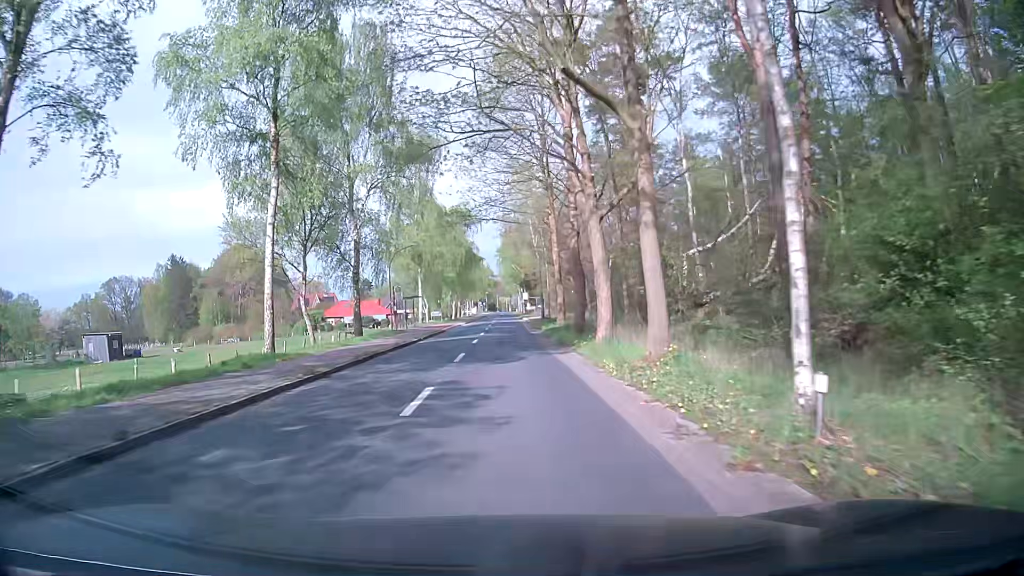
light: Day
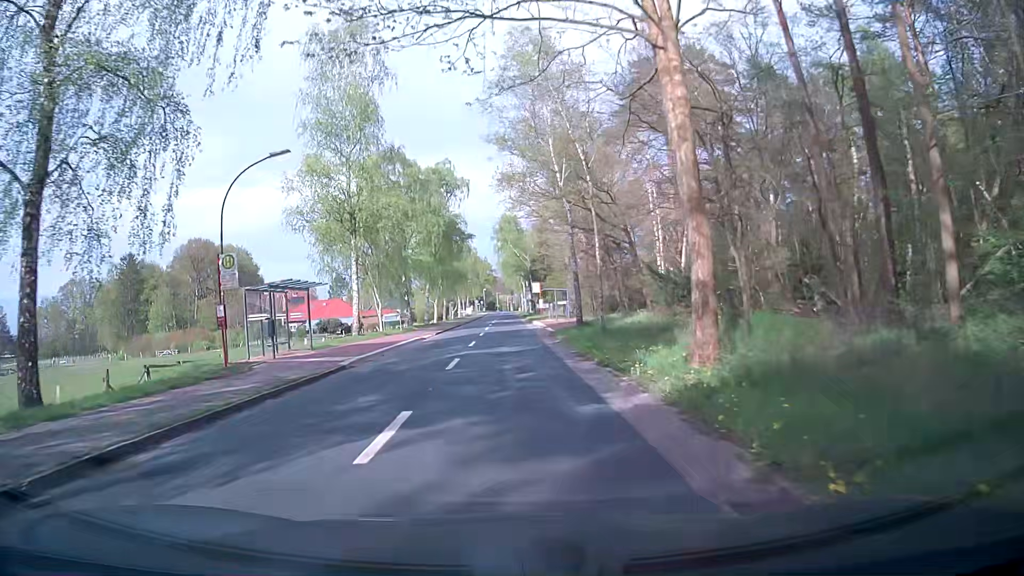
(-0.1, +29.6) m; 0°
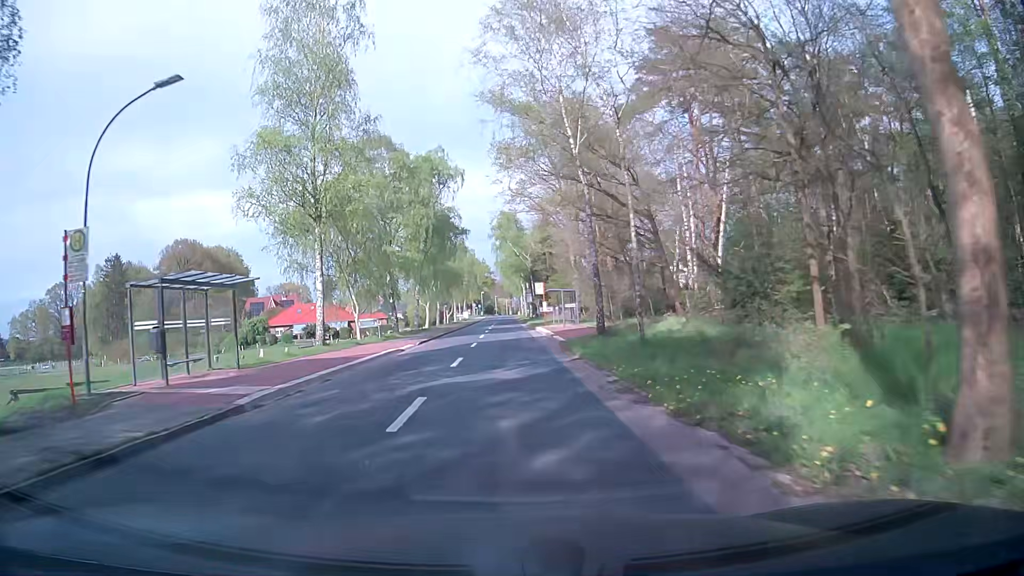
(0.0, +7.3) m; 0°
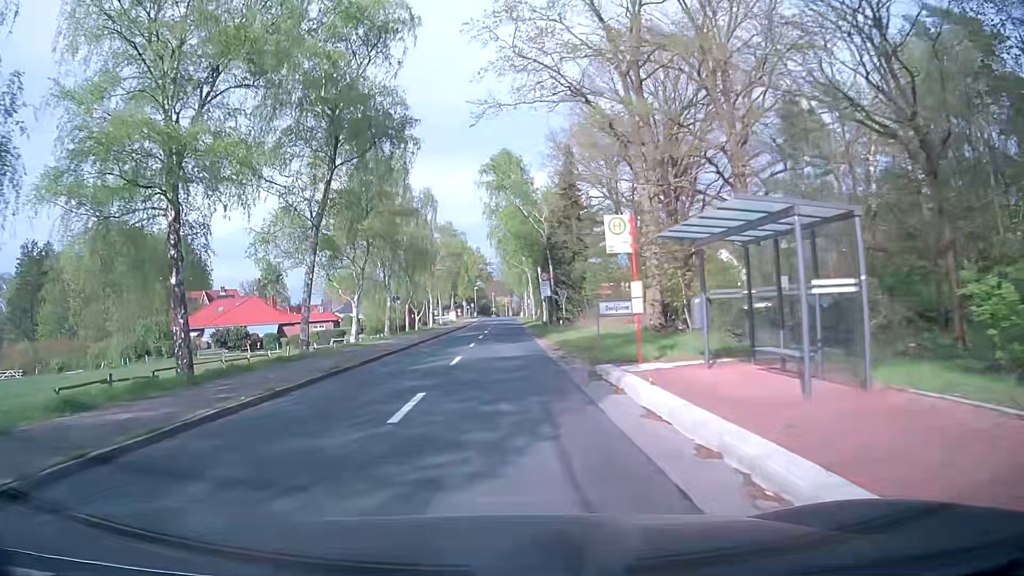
(+0.2, +35.5) m; 0°
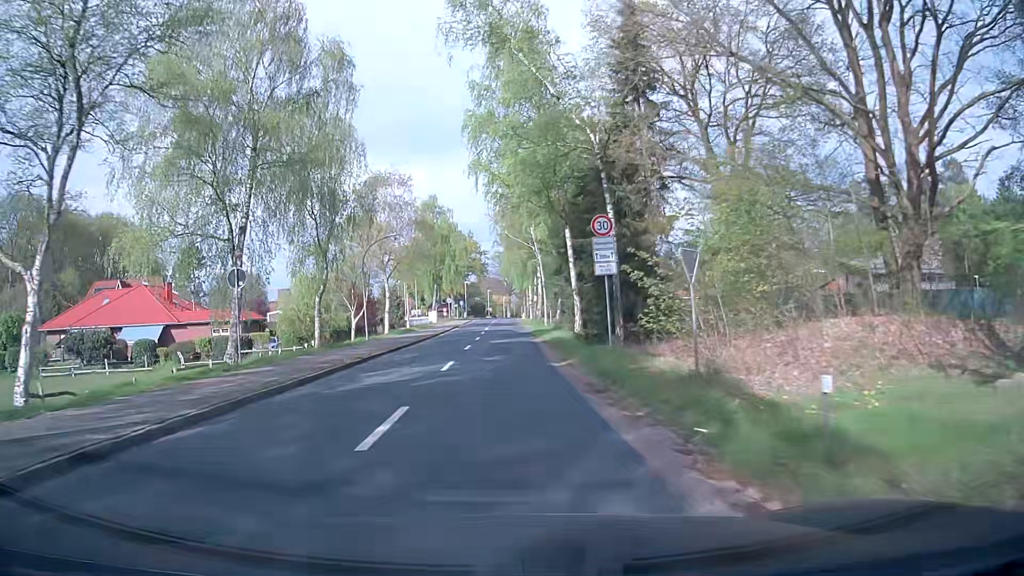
(+0.3, +28.5) m; +1°
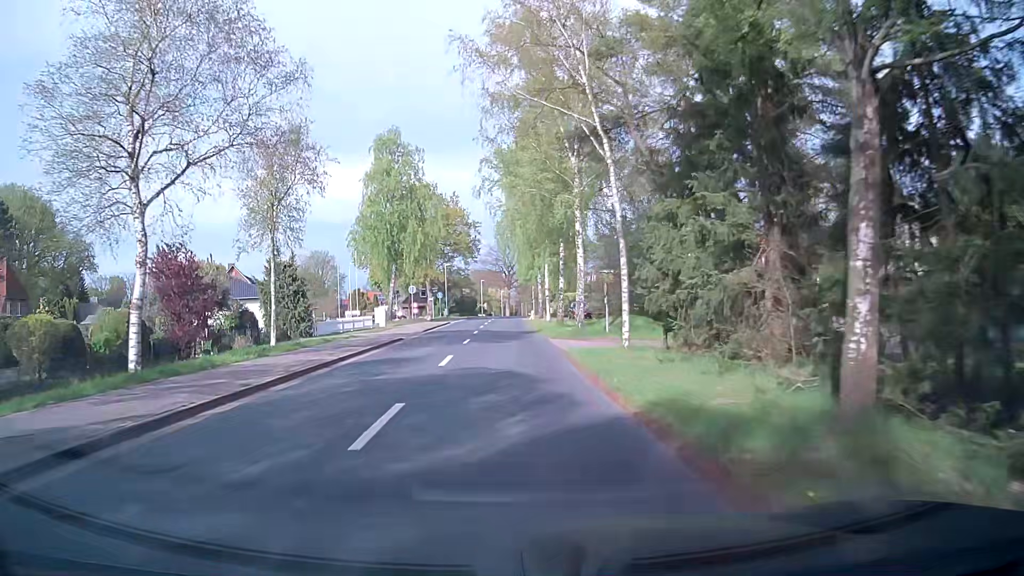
(-0.2, +36.3) m; 0°
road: tertiary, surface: asphalt
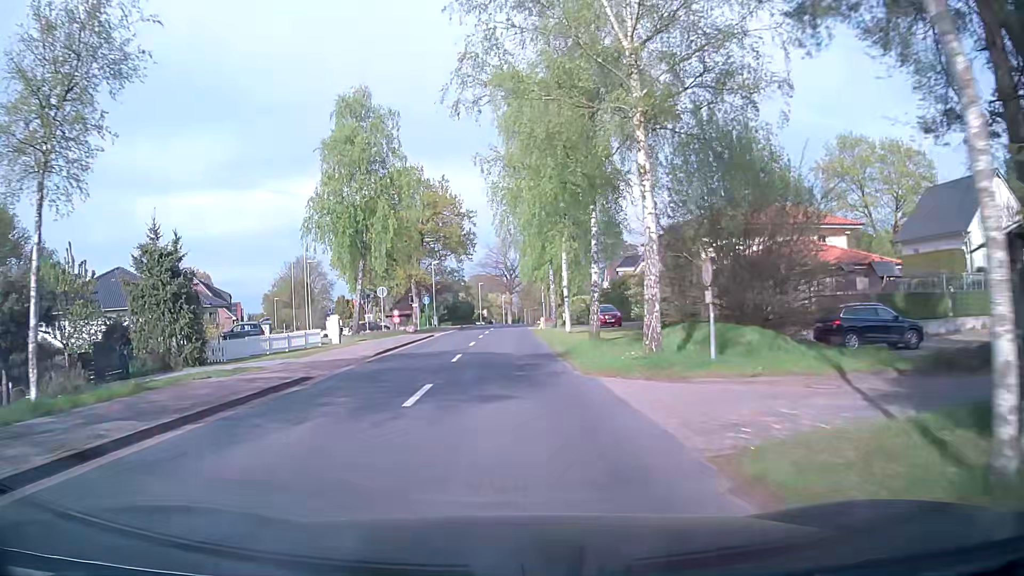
(0.0, +14.7) m; 0°
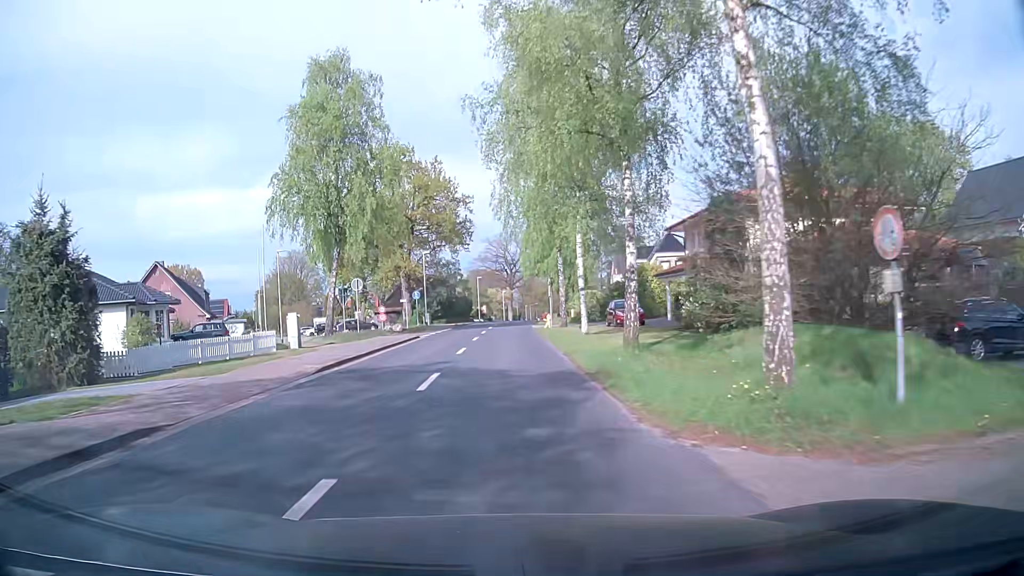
(0.0, +7.3) m; 0°
(0, +10) (0, +20) (0, +30) (0, +40) (+1, +50) (+1, +60) (+2, +70) (+2, +80) (+3, +90) (+4, +100) m
